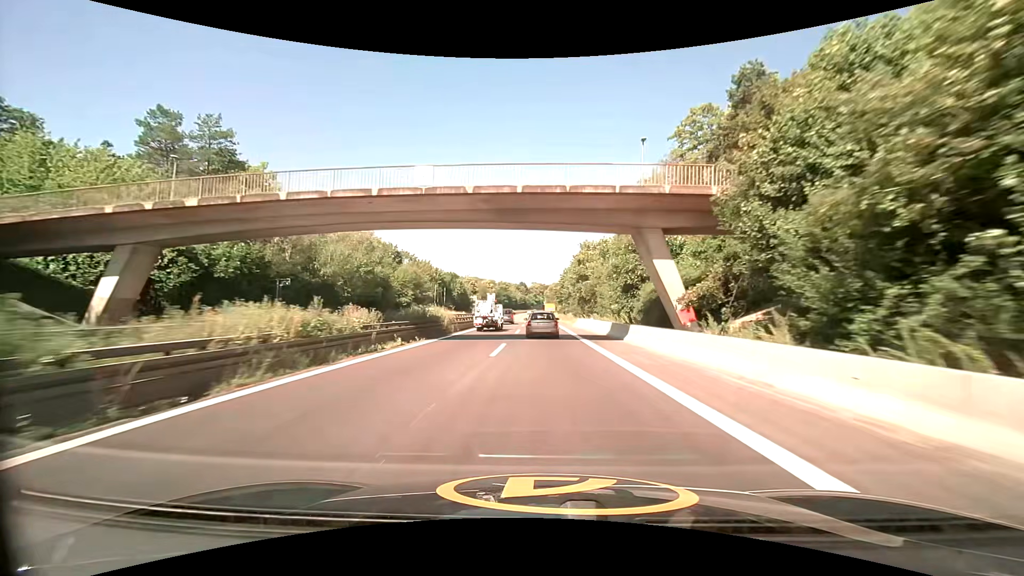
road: trunk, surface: asphalt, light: Day
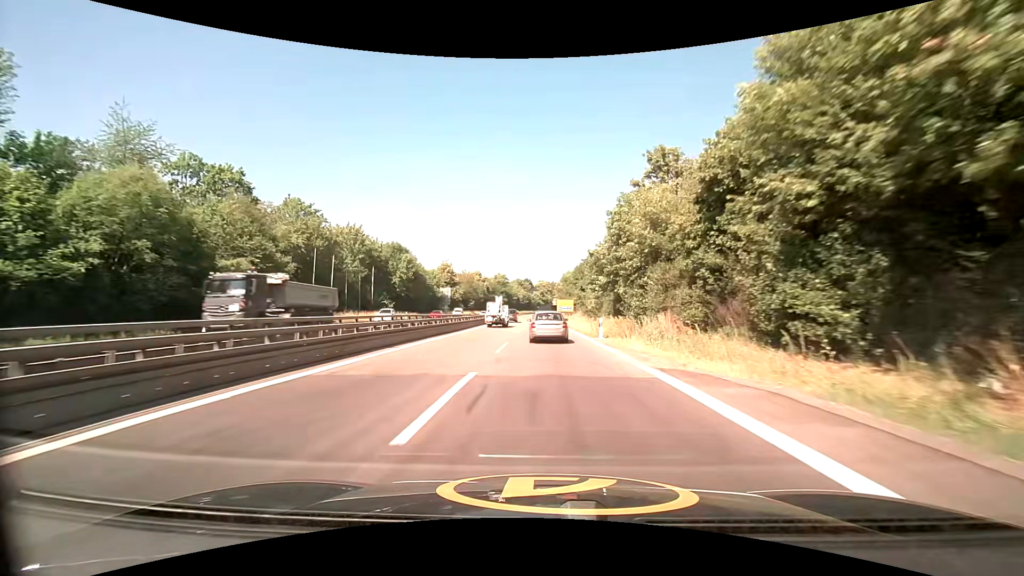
(-0.6, +64.5) m; -1°
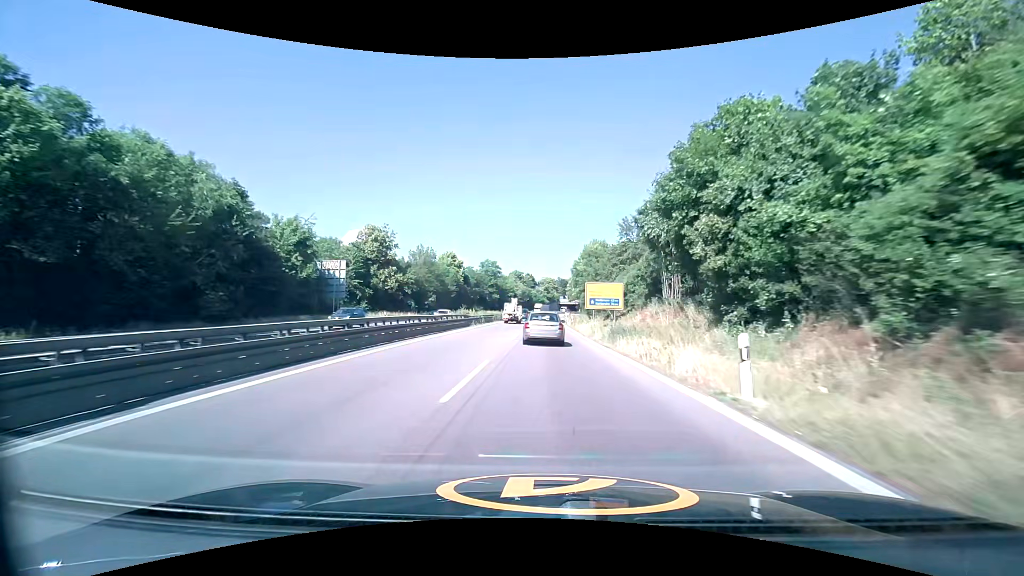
(-0.4, +63.2) m; -1°
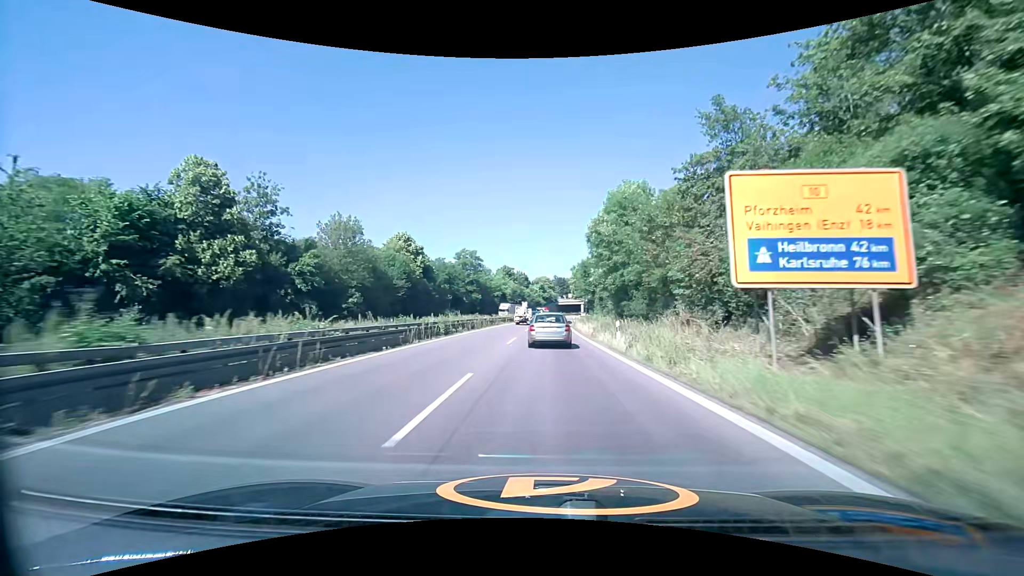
(+0.2, +37.8) m; +1°
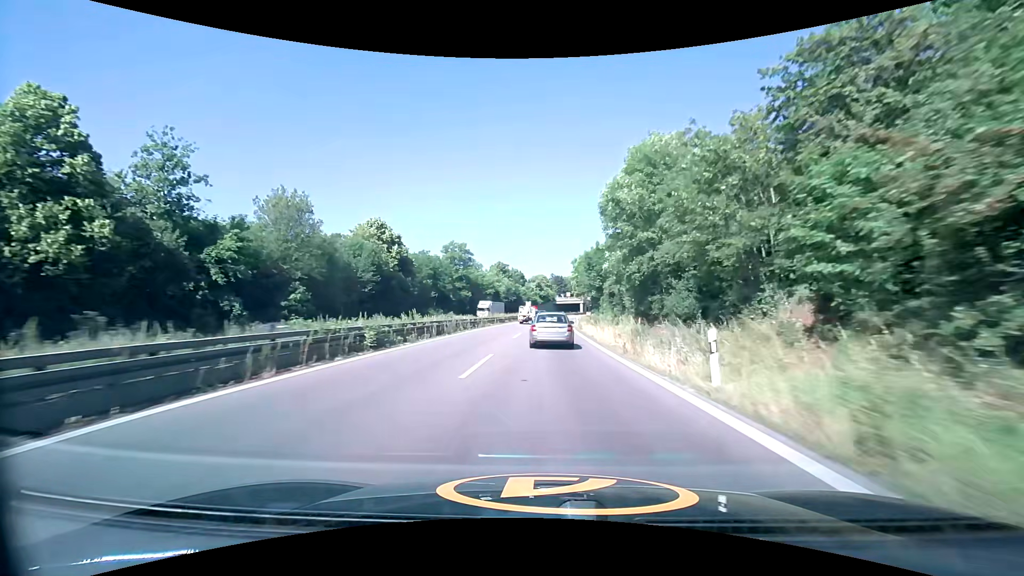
(0.0, +12.7) m; 0°
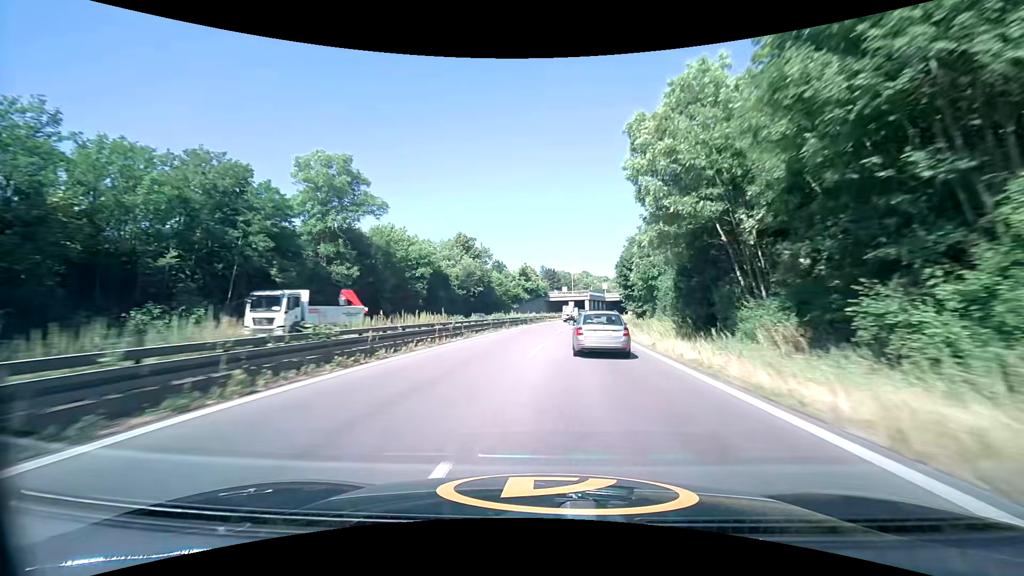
(+0.7, +65.6) m; +1°
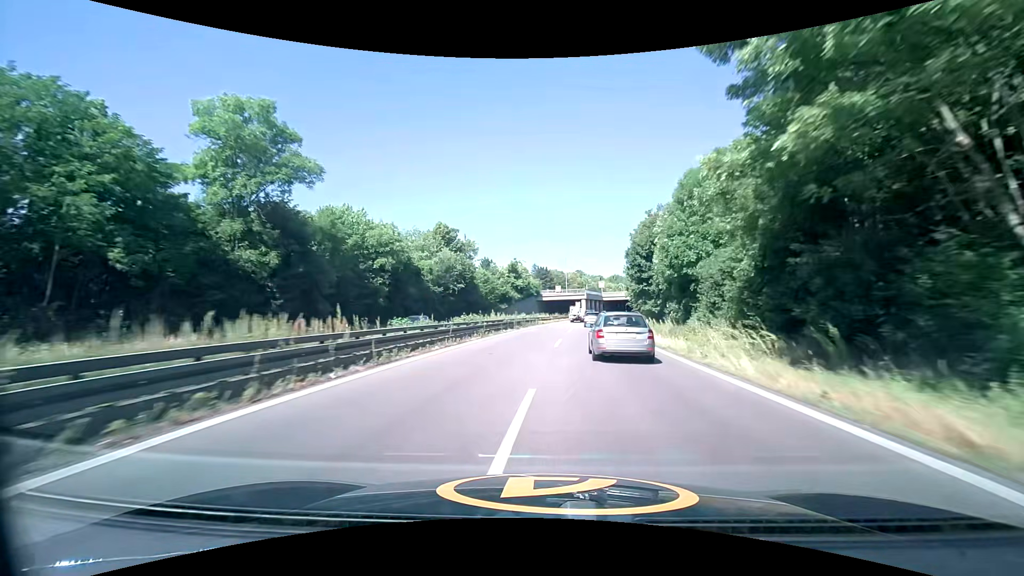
(+0.1, +13.3) m; +1°
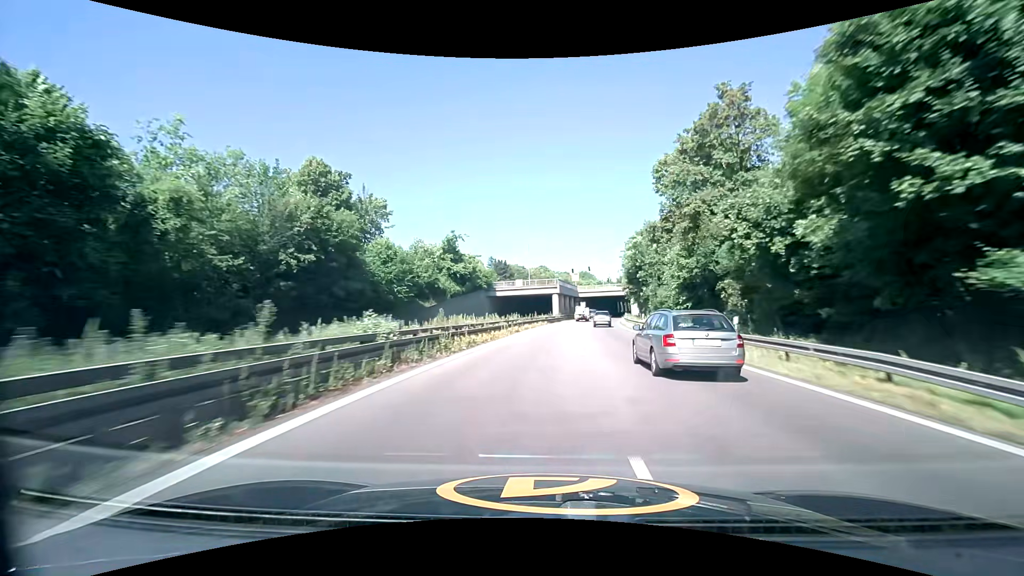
(+1.4, +39.9) m; +4°
(0, +10) (+1, +20) (+1, +30) (+2, +40) (+3, +50) (+4, +60) (+5, +70) (+6, +80) (+8, +90) (+10, +99) m
